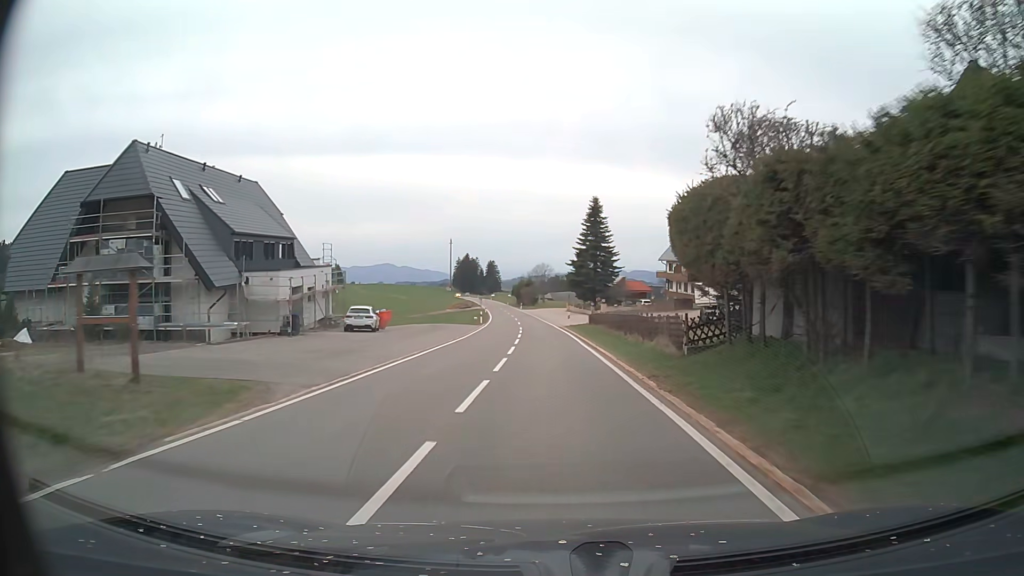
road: tertiary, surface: asphalt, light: Day
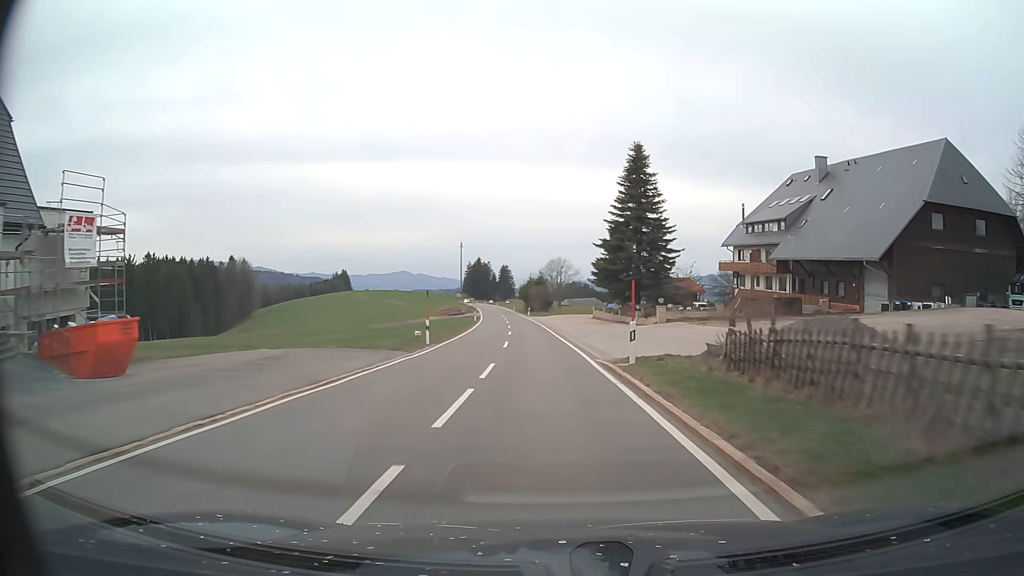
(-0.3, +32.2) m; -1°
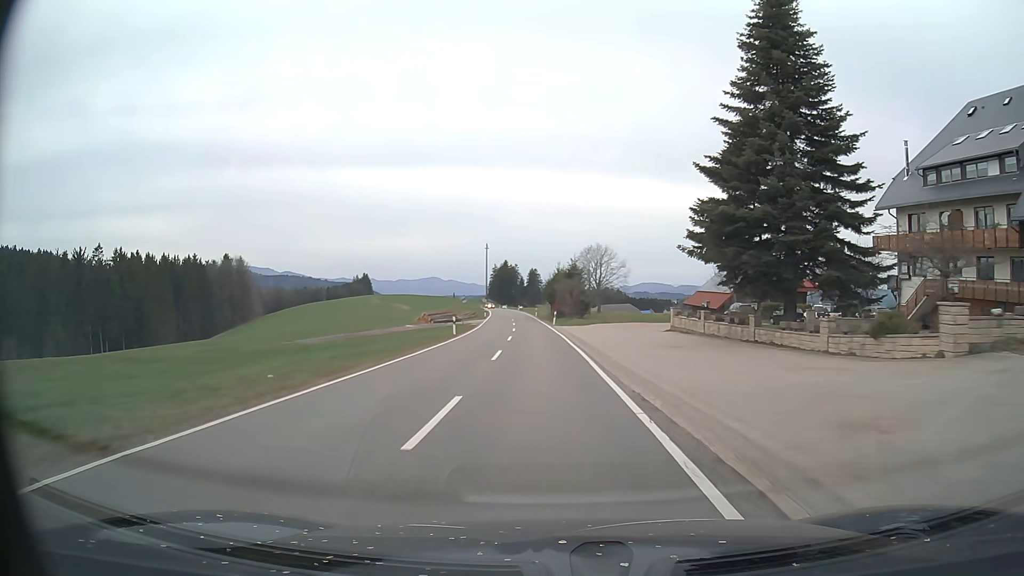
(-0.7, +32.4) m; -2°
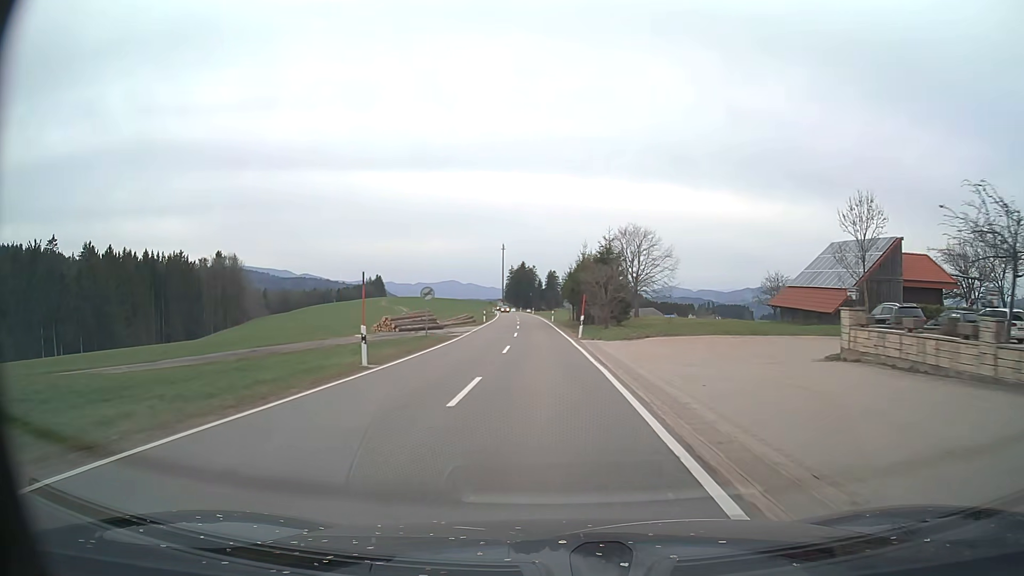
(-0.3, +21.6) m; -2°
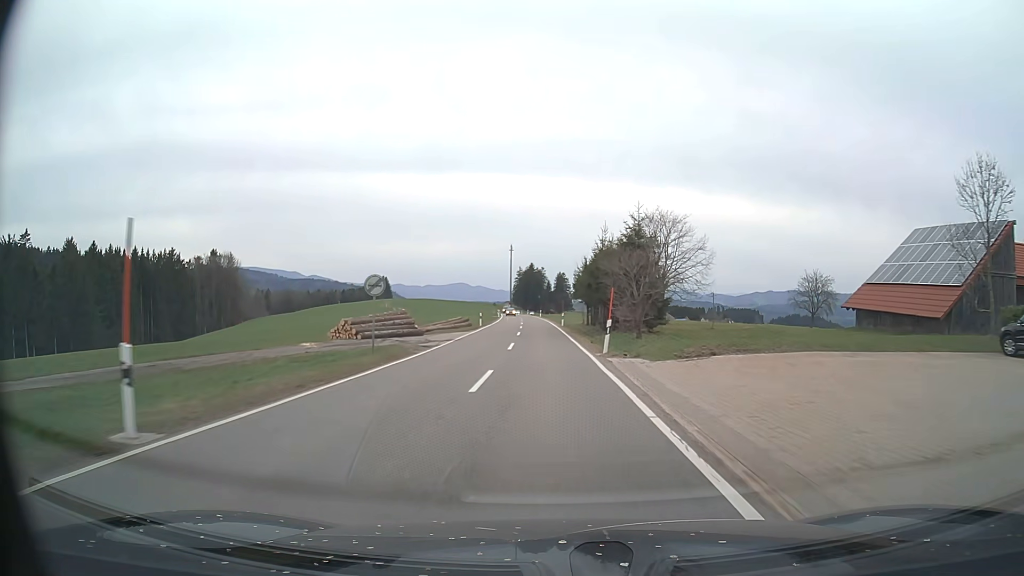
(-0.1, +10.8) m; -1°
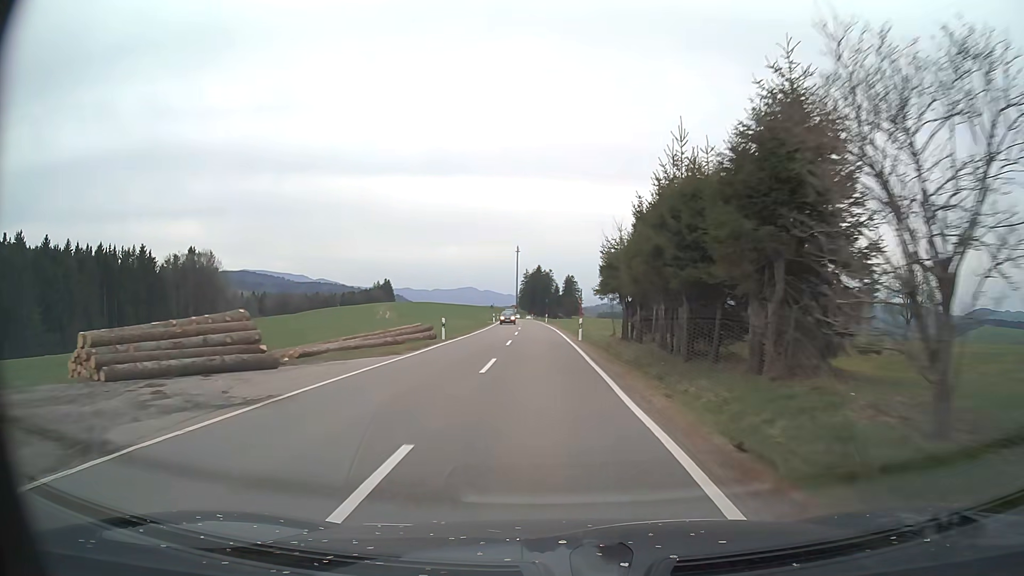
(-0.1, +21.4) m; 0°
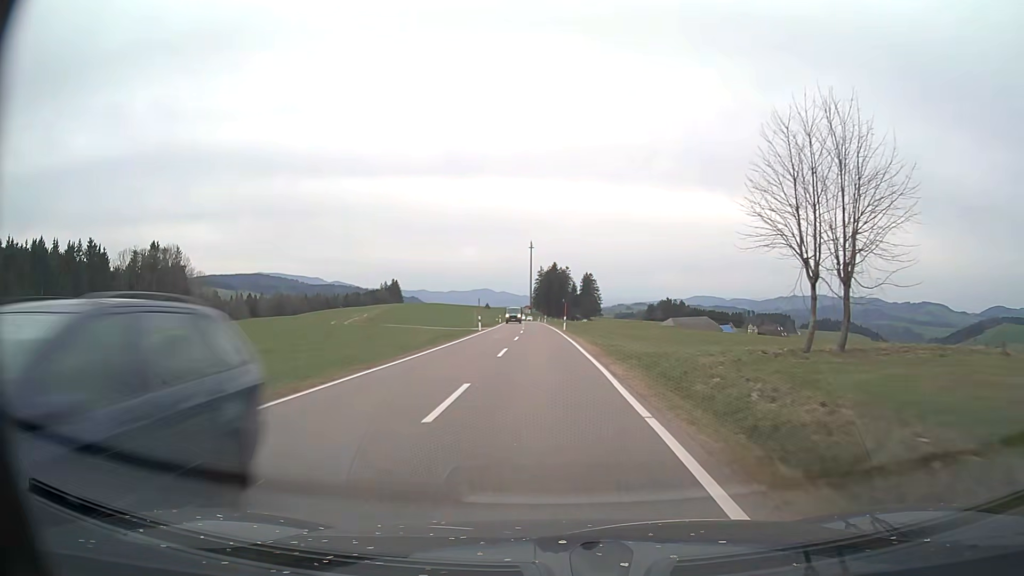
(-0.5, +31.5) m; -2°
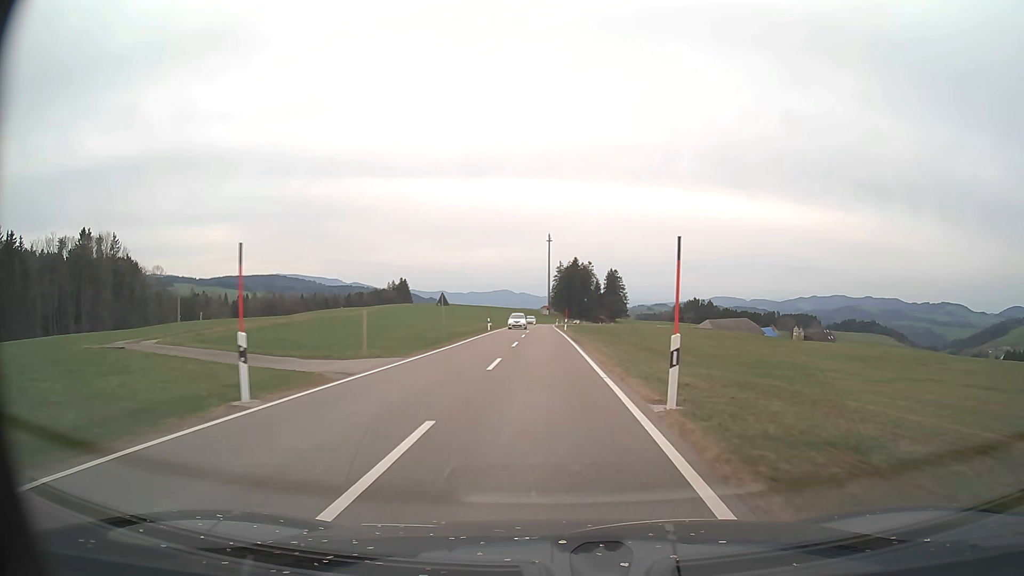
(-0.2, +41.0) m; -1°
(0, +10) (0, +20) (0, +30) (-1, +40) (-1, +50) (-1, +60) (-1, +70) (-1, +80) (-1, +90) (-1, +100) m
